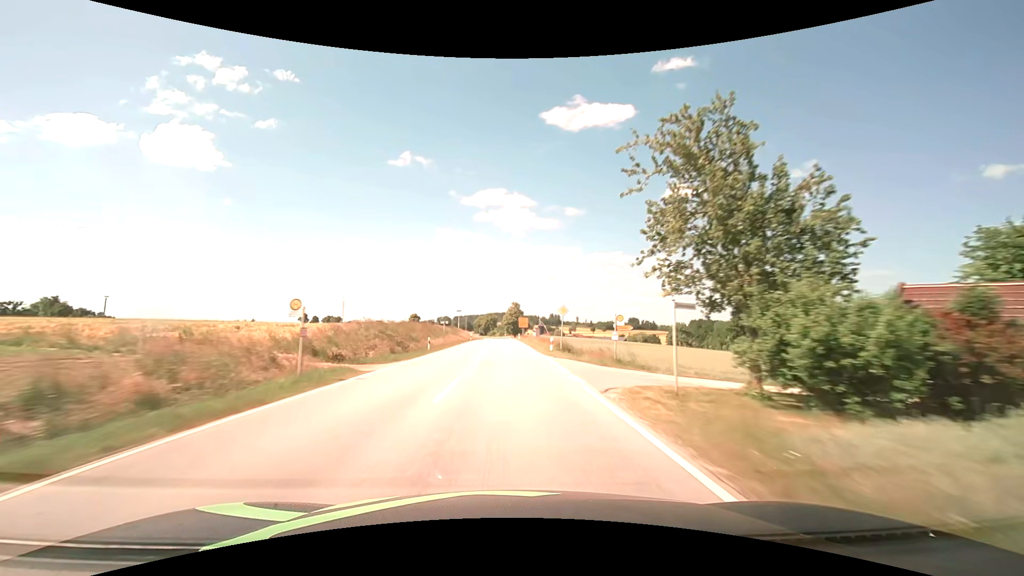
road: secondary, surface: asphalt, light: Day
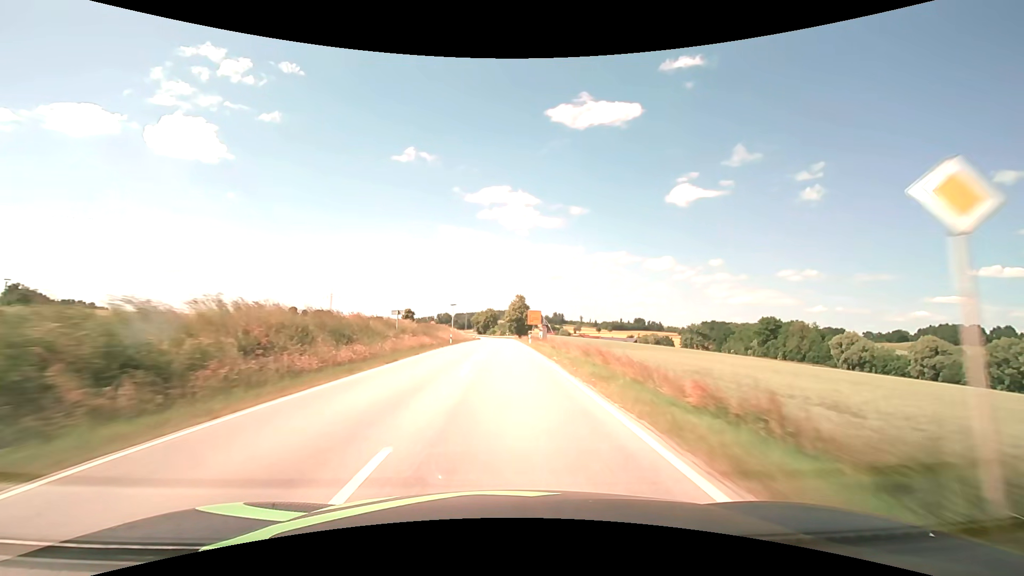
(-0.1, +31.6) m; 0°
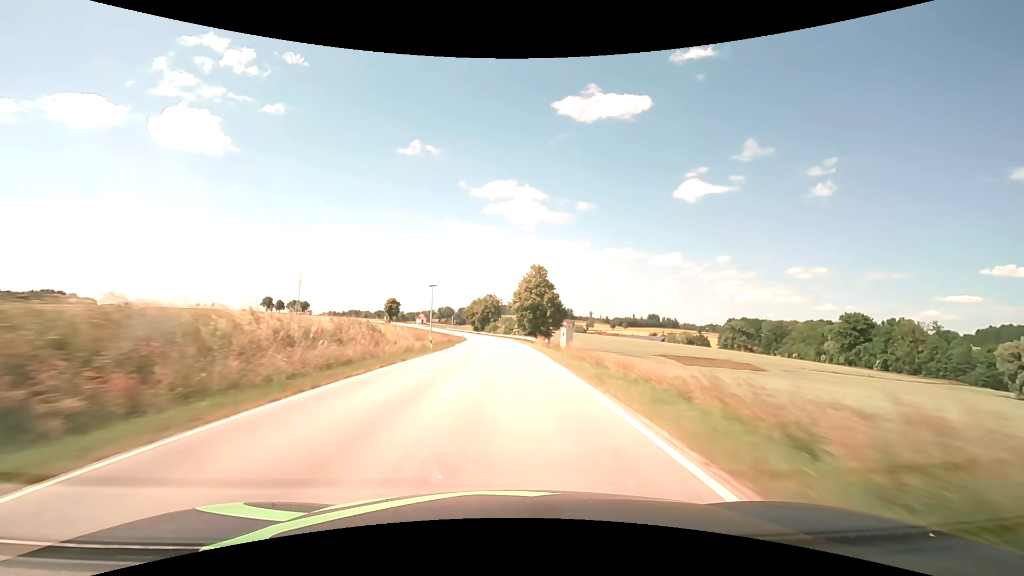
(-0.4, +63.3) m; -1°
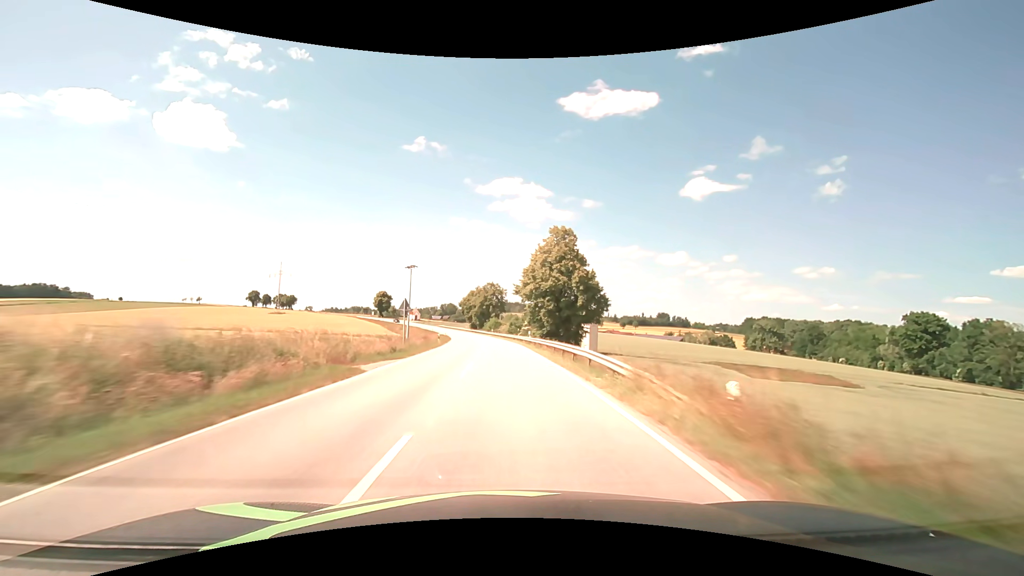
(0.0, +31.8) m; 0°
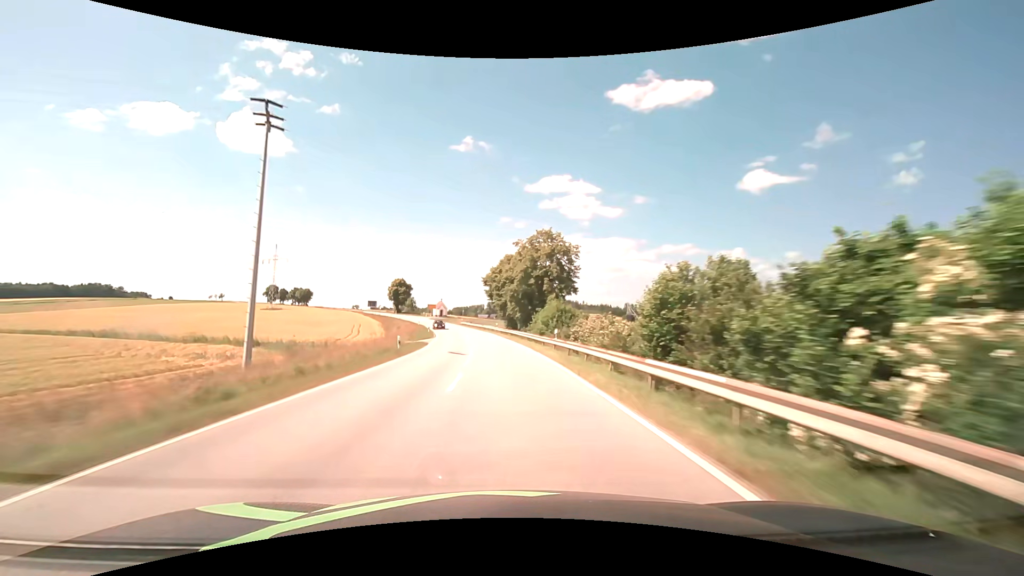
(-2.5, +63.5) m; -6°
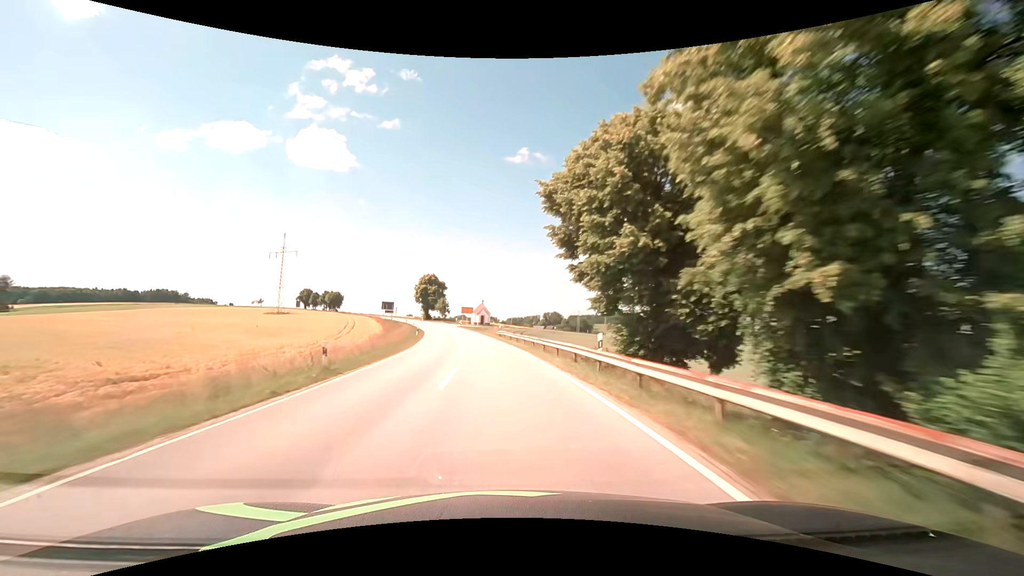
(-2.3, +47.4) m; -6°
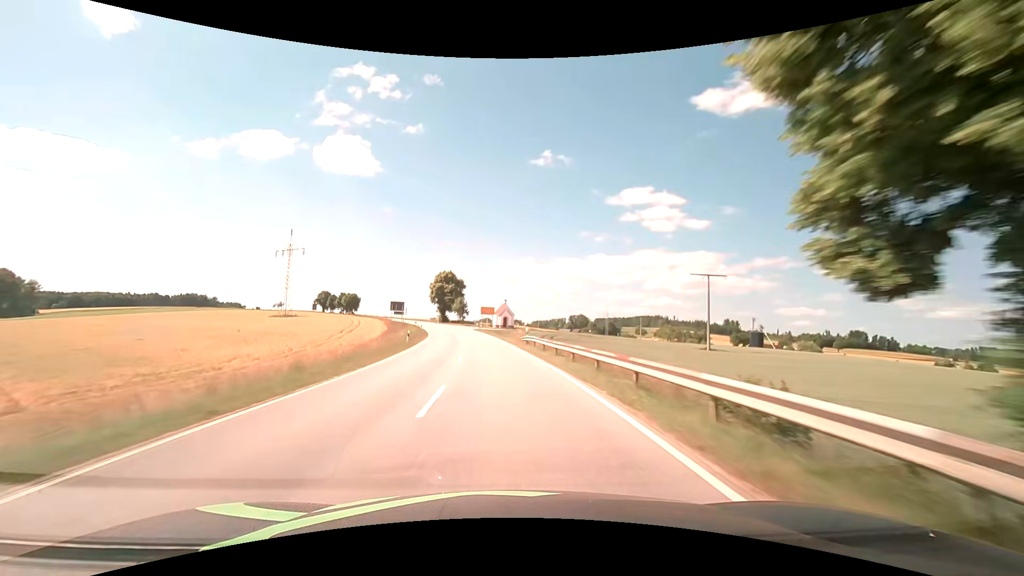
(-0.4, +15.8) m; -3°
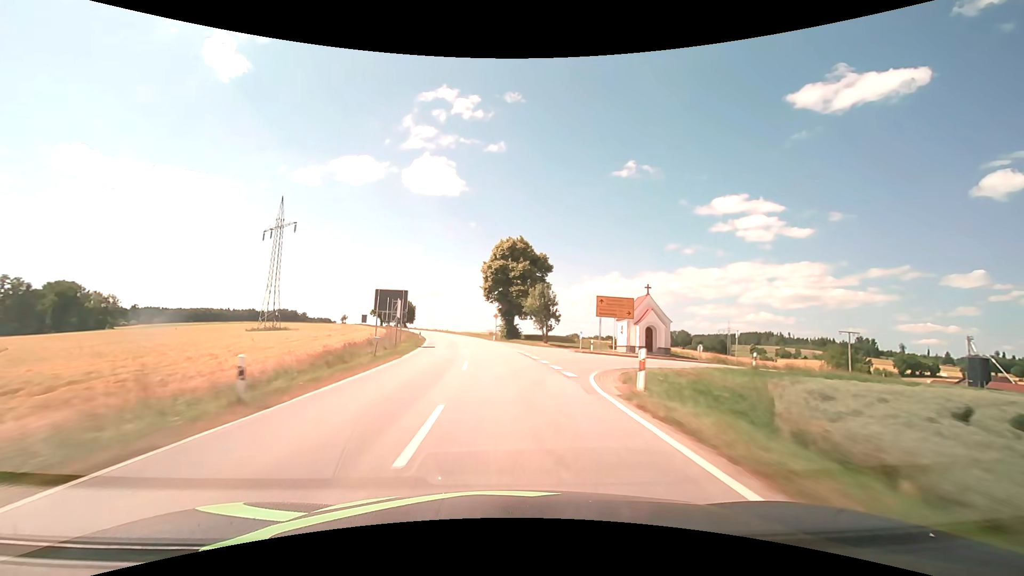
(-5.7, +62.4) m; -10°
(0, +10) (-1, +20) (-1, +30) (-2, +40) (-3, +50) (-5, +60) (-7, +70) (-9, +79) (-11, +89) (-14, +99) m
